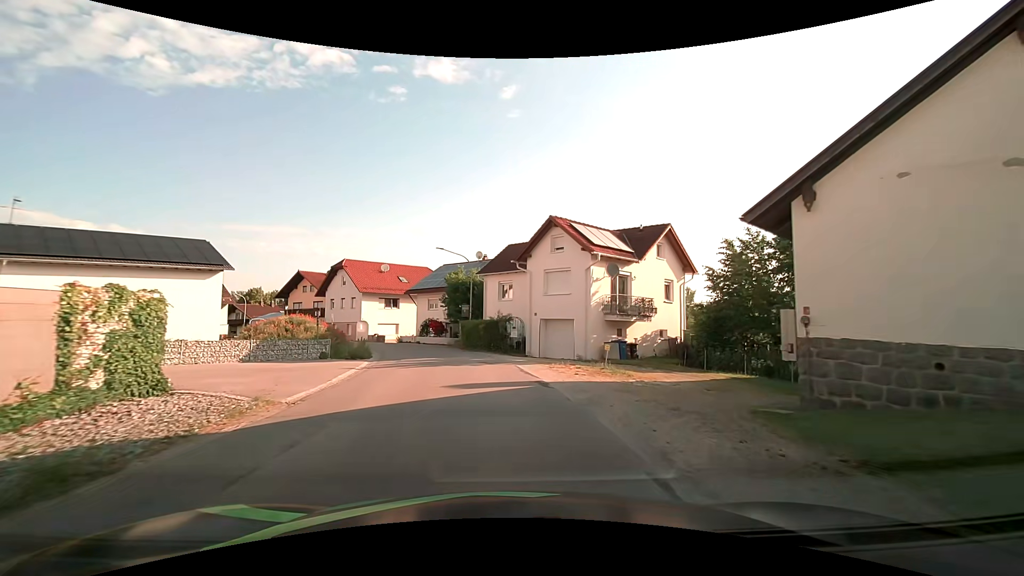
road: tertiary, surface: asphalt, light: Day
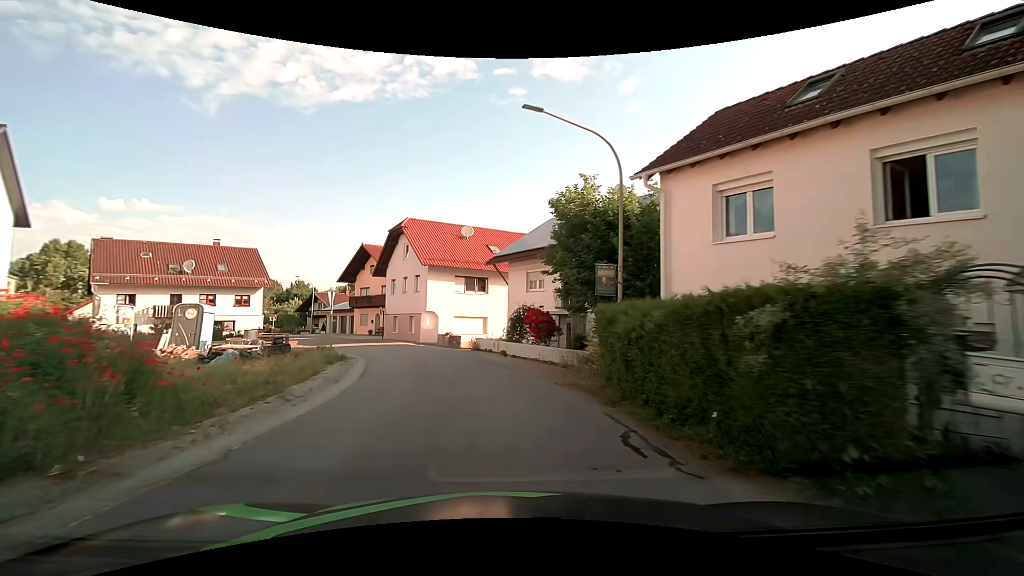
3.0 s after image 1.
(-2.2, +23.8) m; -14°
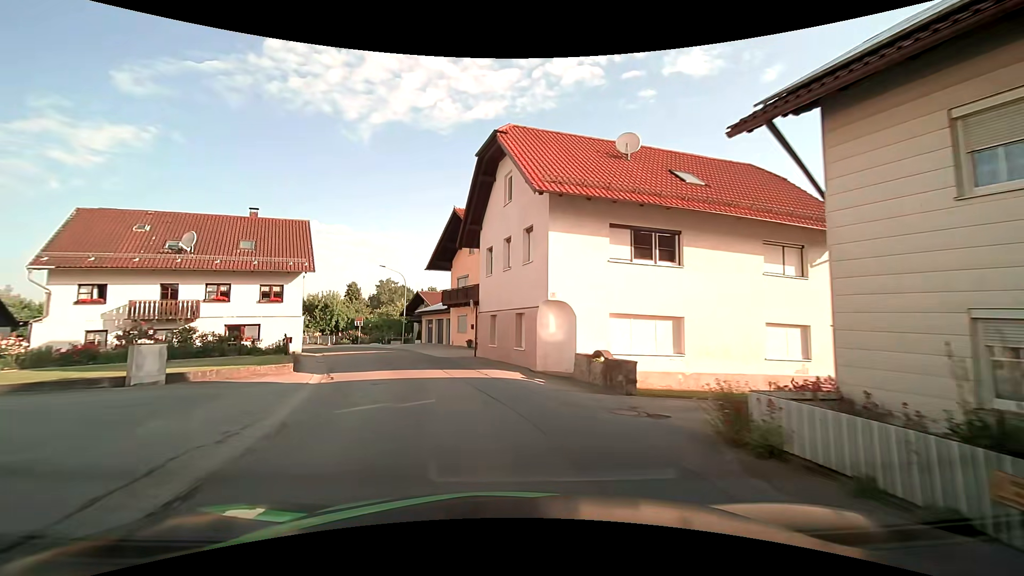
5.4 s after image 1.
(-2.4, +20.6) m; -15°
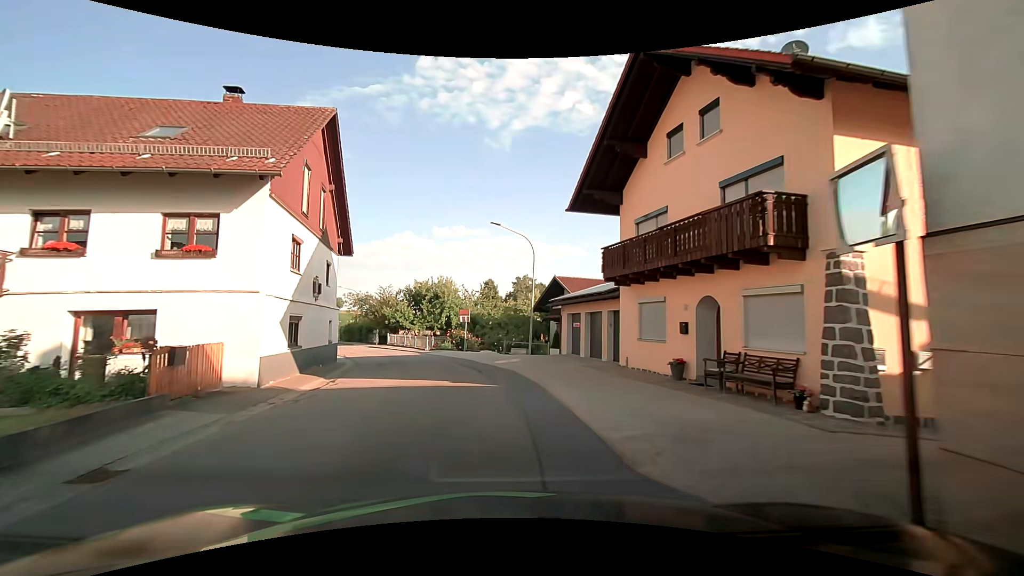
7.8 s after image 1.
(-2.9, +19.8) m; -18°
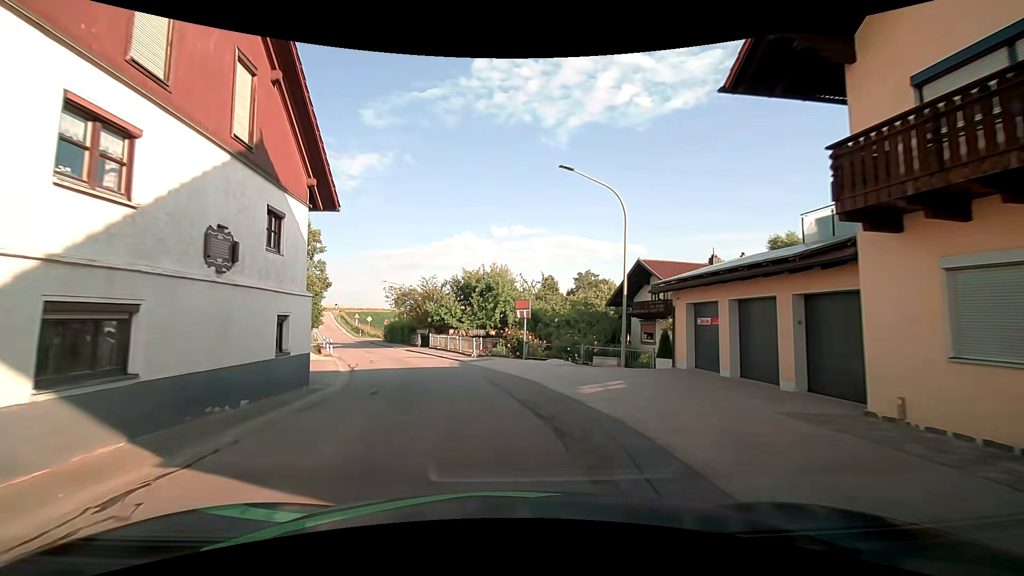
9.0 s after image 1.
(-0.1, +9.6) m; -4°
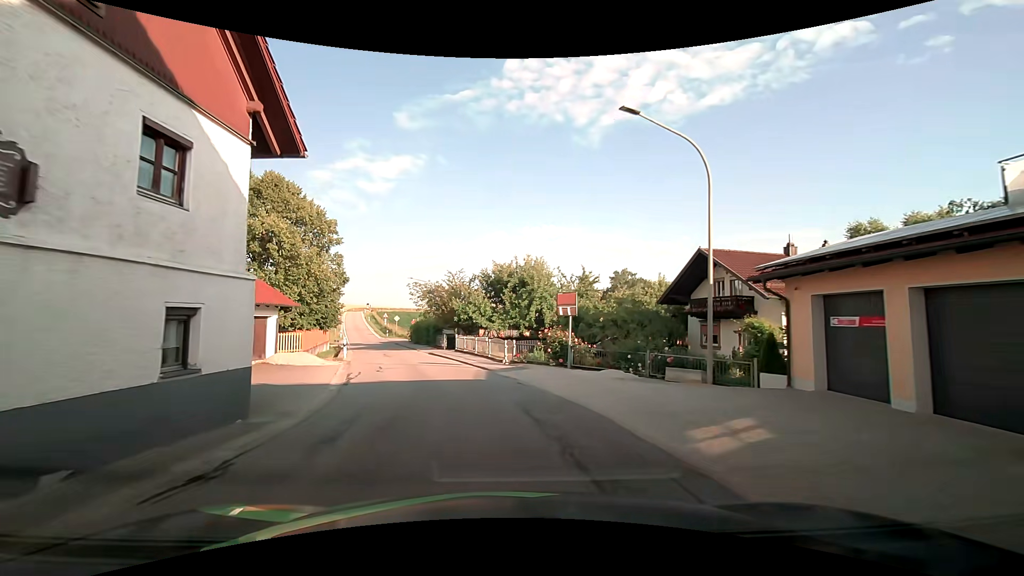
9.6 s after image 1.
(-0.1, +4.8) m; -3°
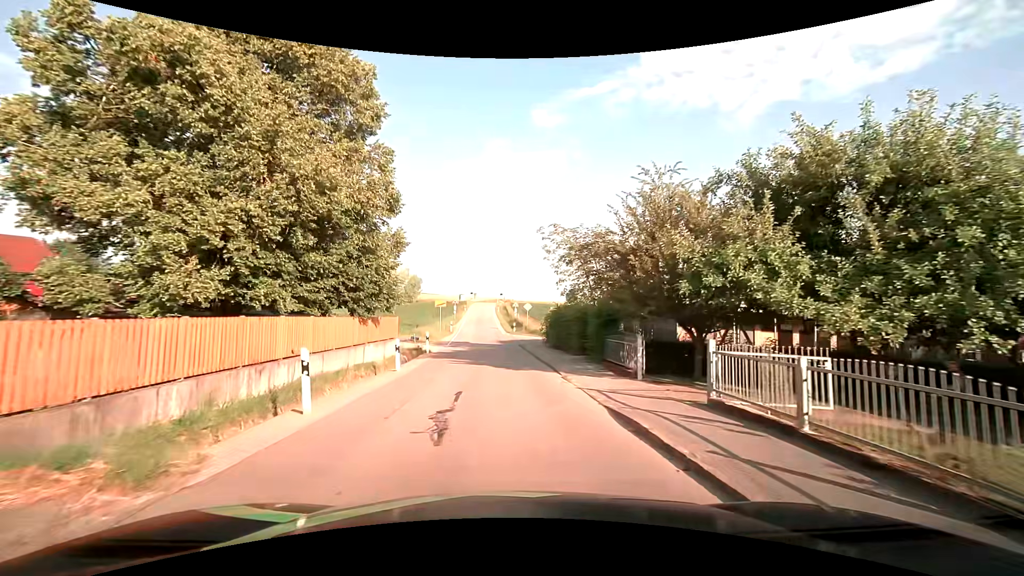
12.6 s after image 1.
(-3.8, +23.5) m; -16°
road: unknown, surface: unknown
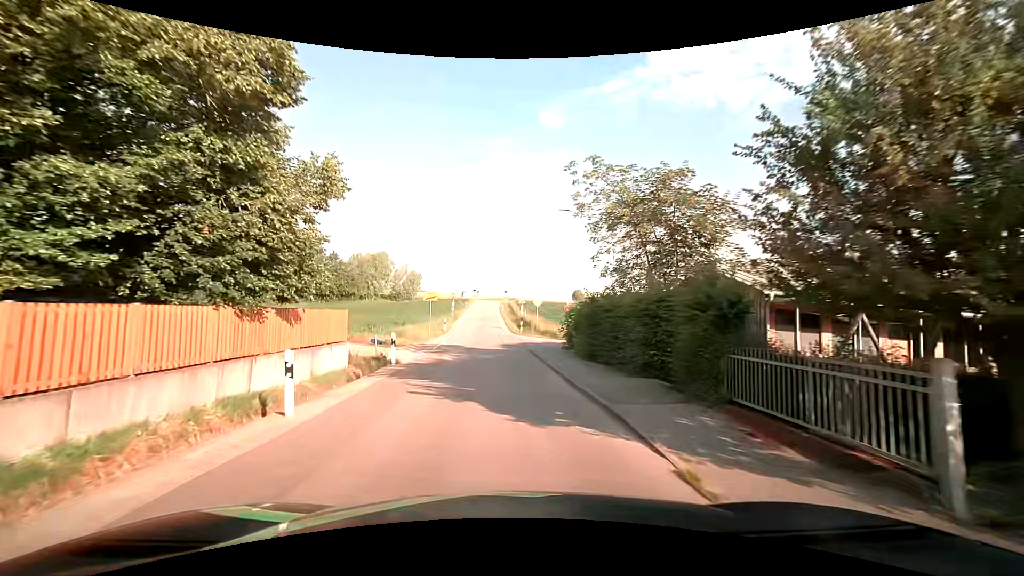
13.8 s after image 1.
(0.0, +8.6) m; 0°
